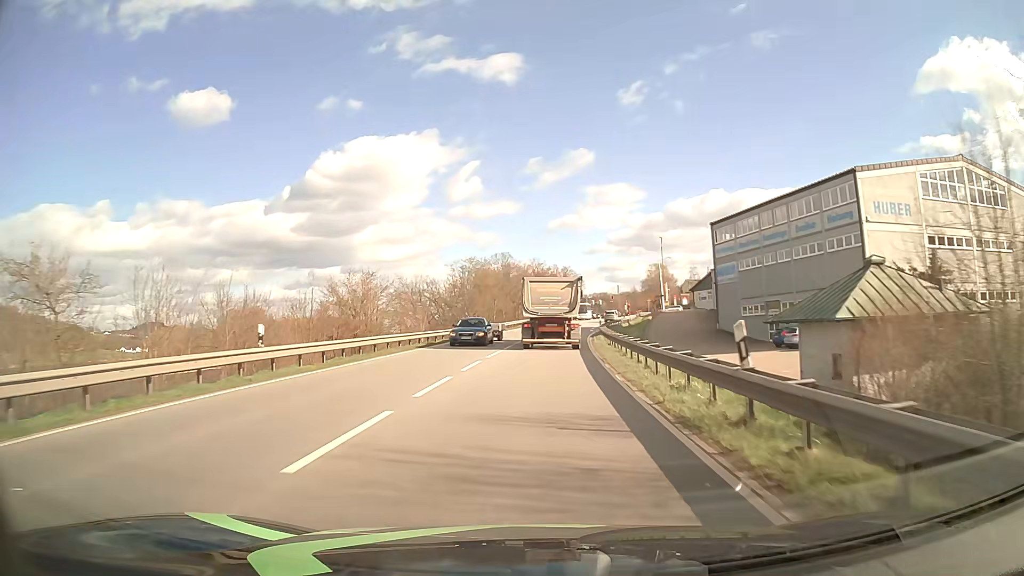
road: primary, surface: asphalt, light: Day
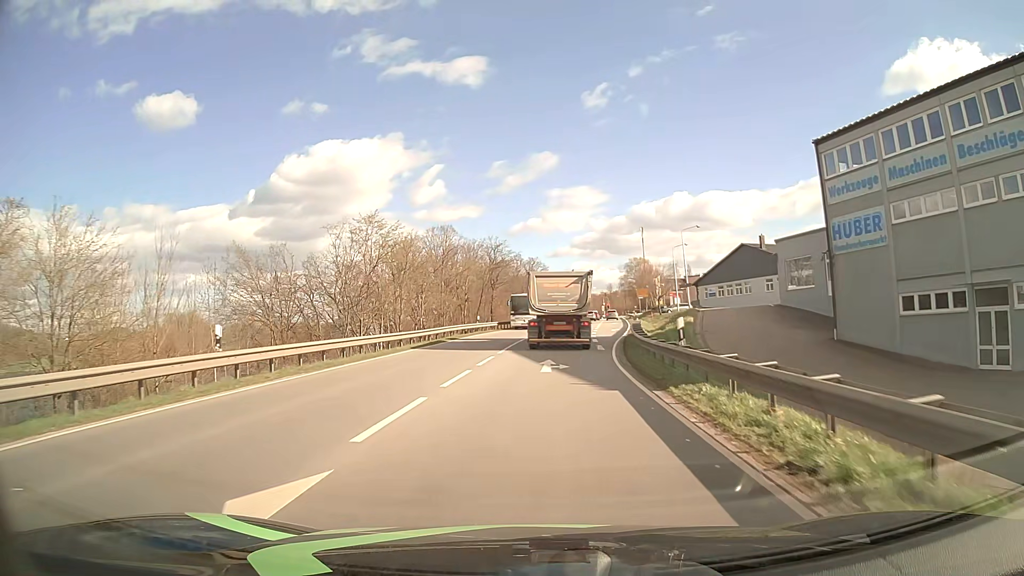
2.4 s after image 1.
(+0.9, +34.1) m; +3°
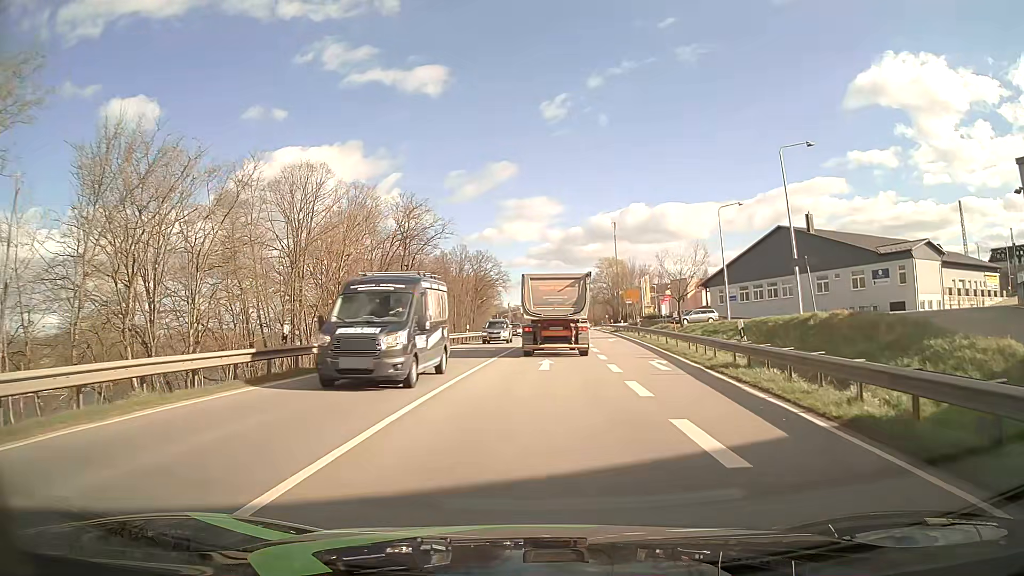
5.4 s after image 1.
(+1.0, +33.1) m; +3°
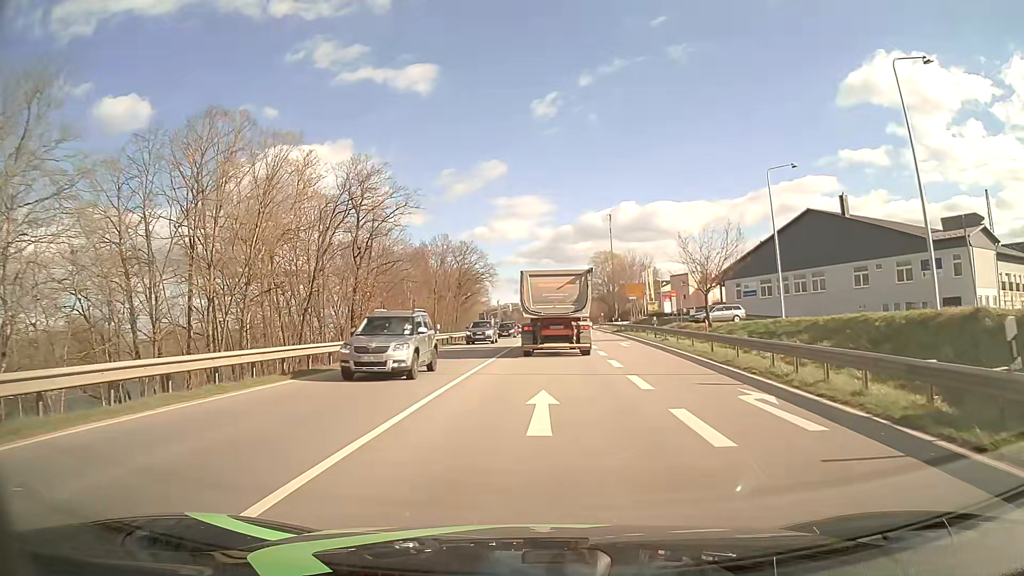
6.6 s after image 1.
(+0.1, +11.0) m; +1°
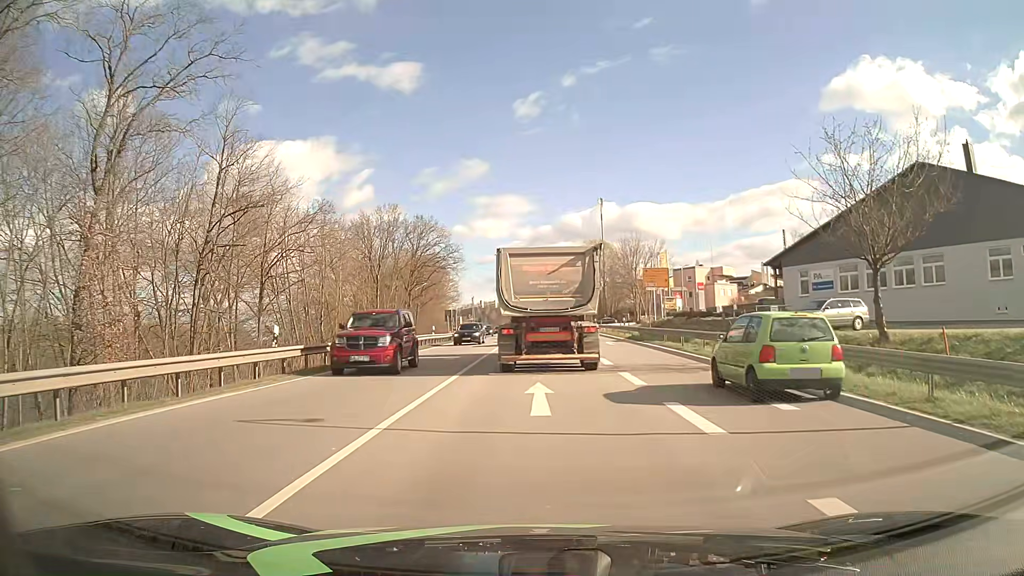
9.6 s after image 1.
(+0.4, +23.2) m; +1°
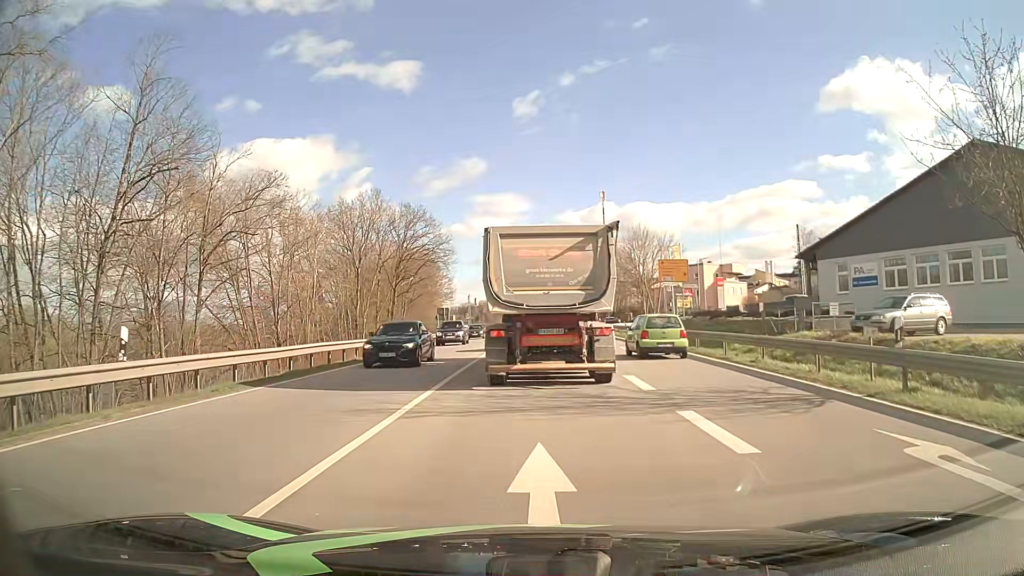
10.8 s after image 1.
(+0.1, +7.0) m; +1°
